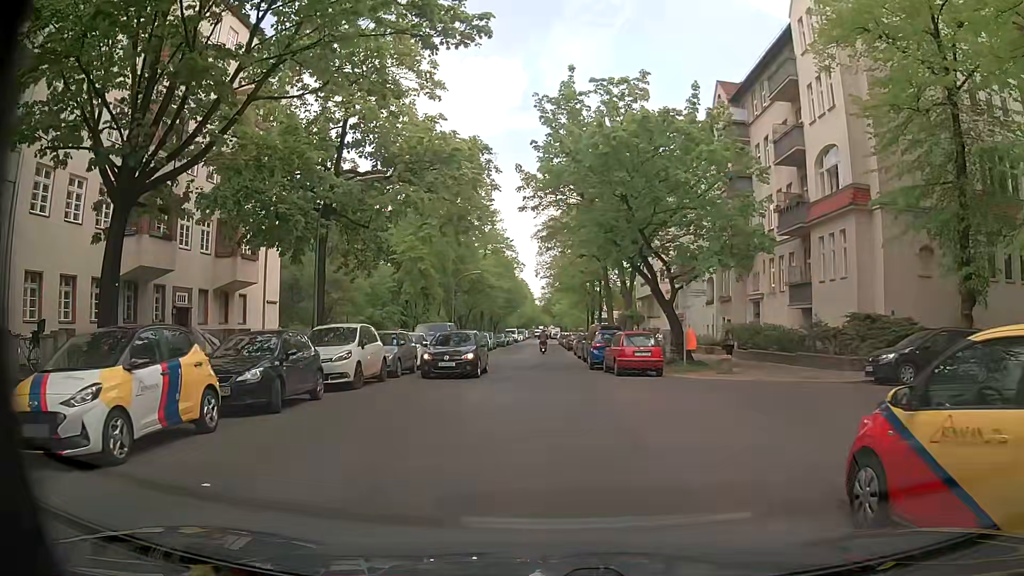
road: residential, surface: asphalt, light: Day
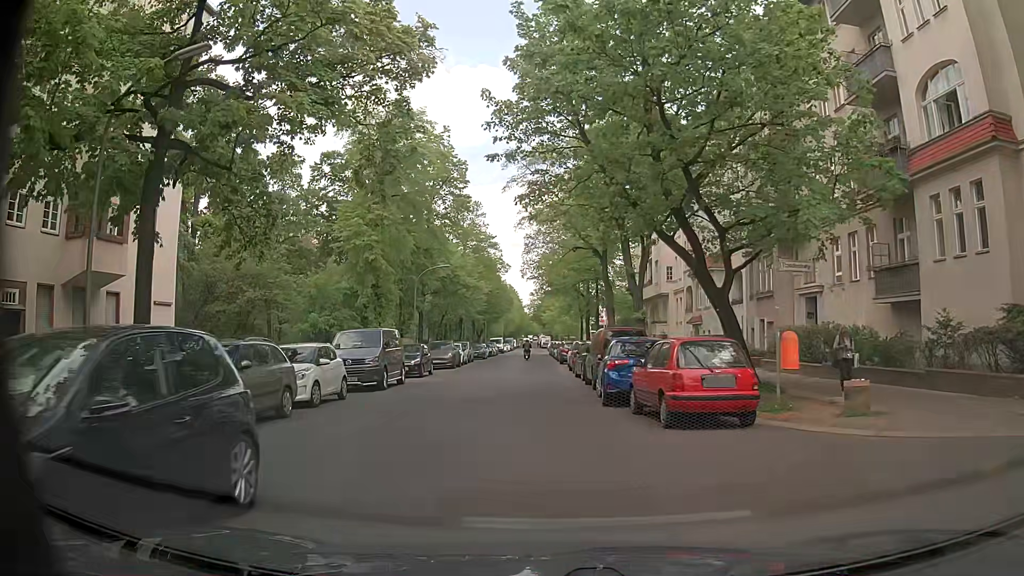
(+0.6, +11.0) m; +3°
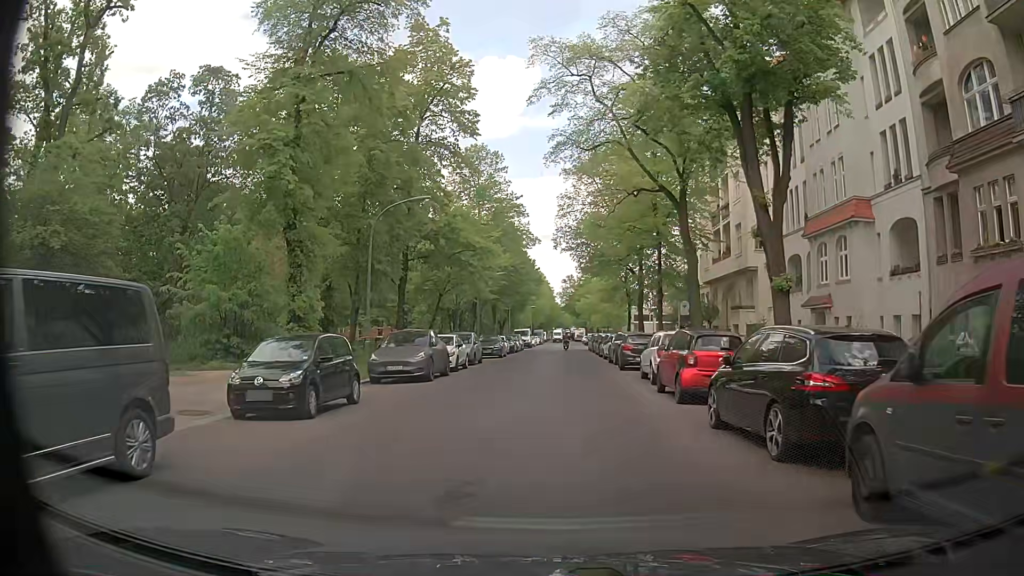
(-0.7, +18.1) m; -2°
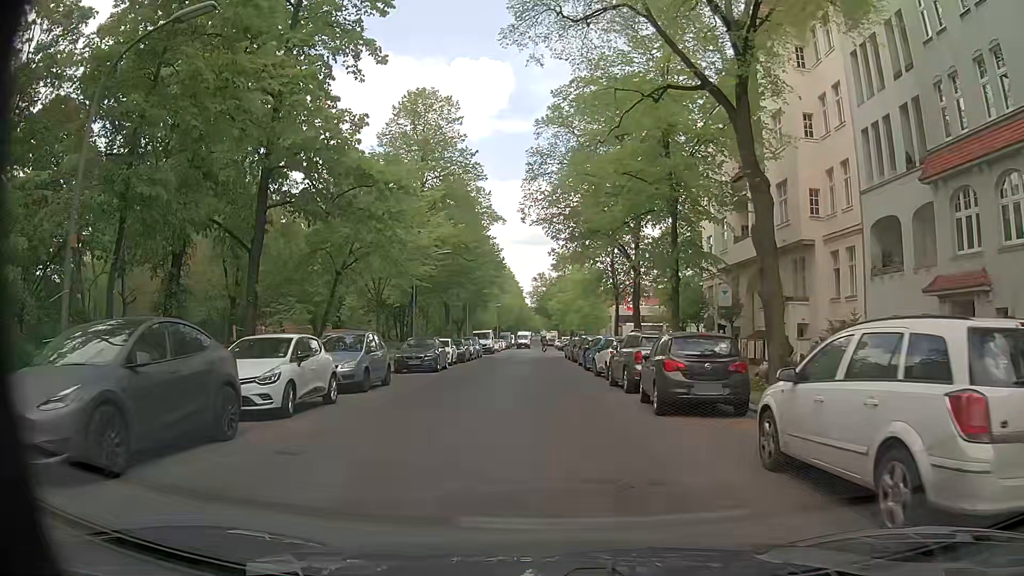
(+0.4, +14.8) m; +3°
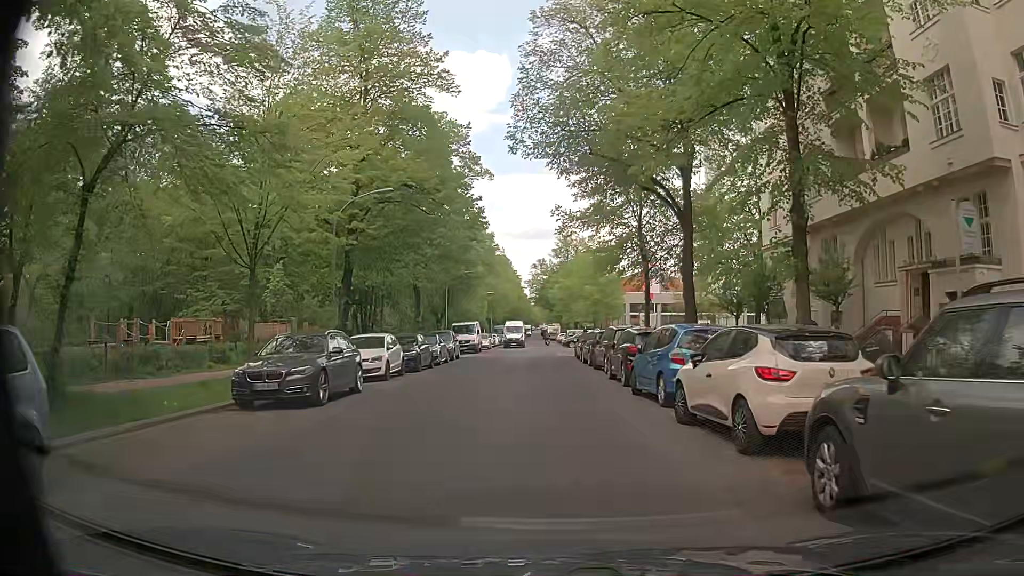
(0.0, +15.3) m; +1°
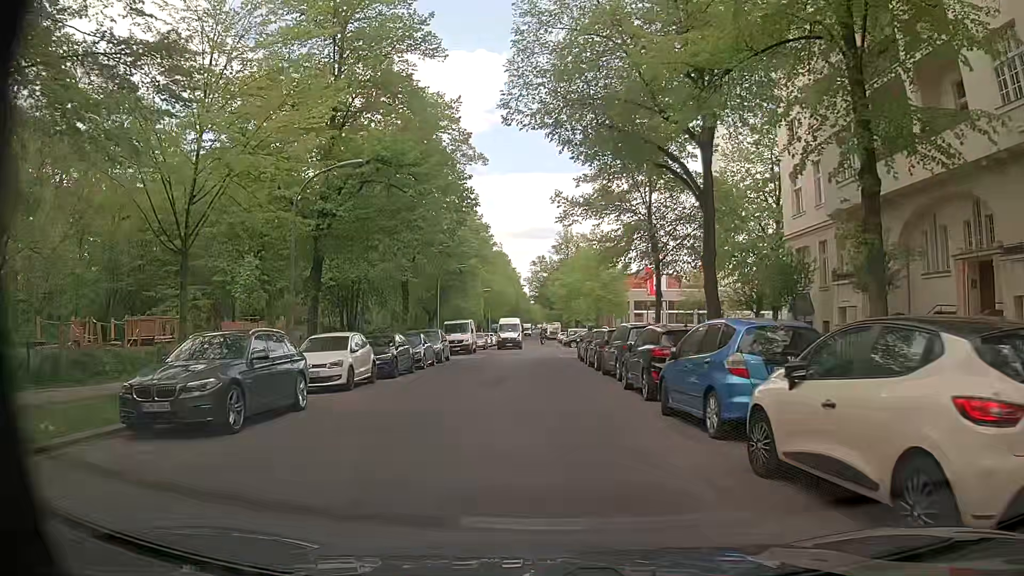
(-0.1, +3.9) m; -2°
